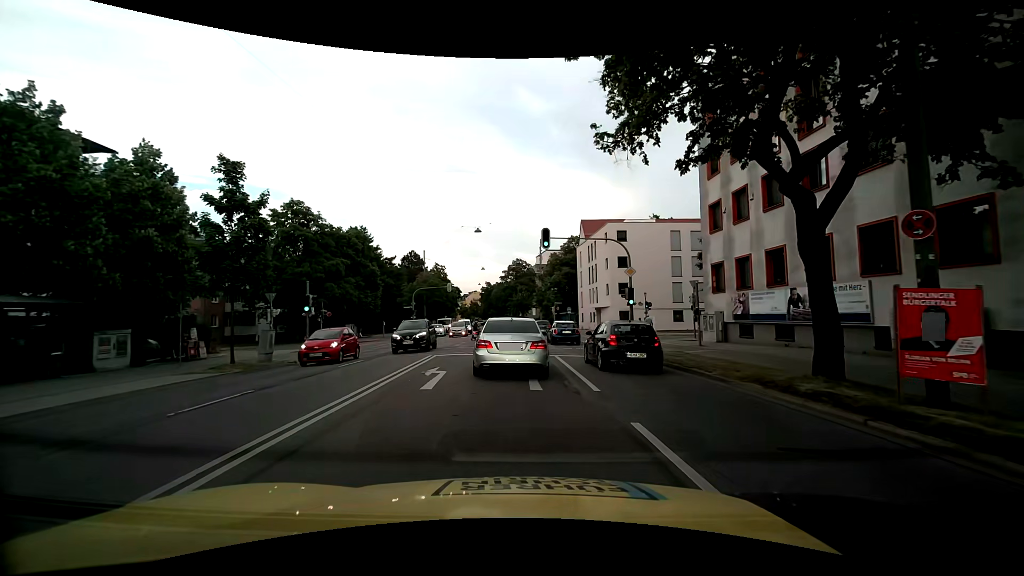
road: primary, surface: asphalt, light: Day
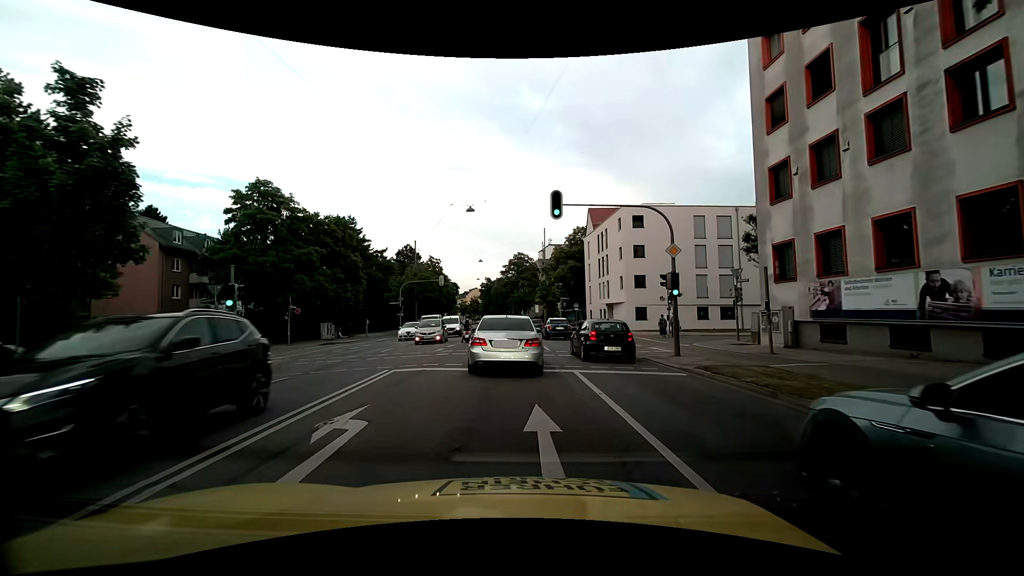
(0.0, +7.1) m; 0°
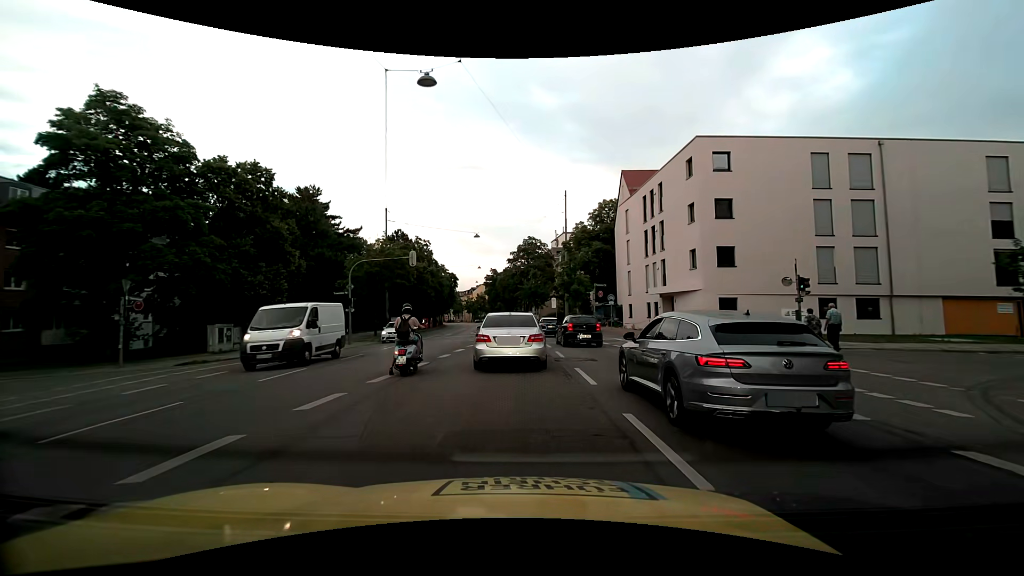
(-0.2, +18.2) m; -2°
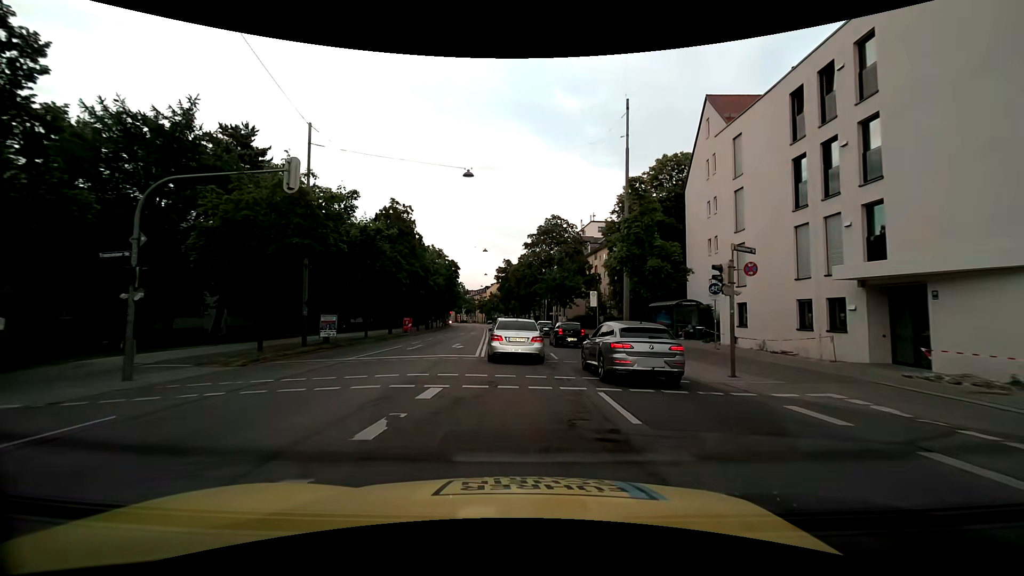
(-0.2, +20.5) m; -2°
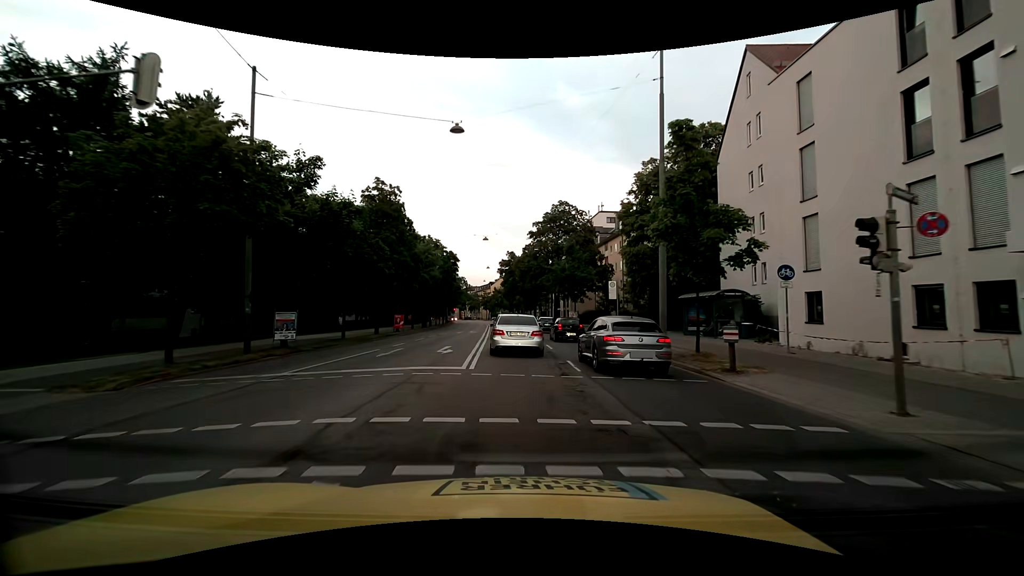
(0.0, +5.9) m; 0°
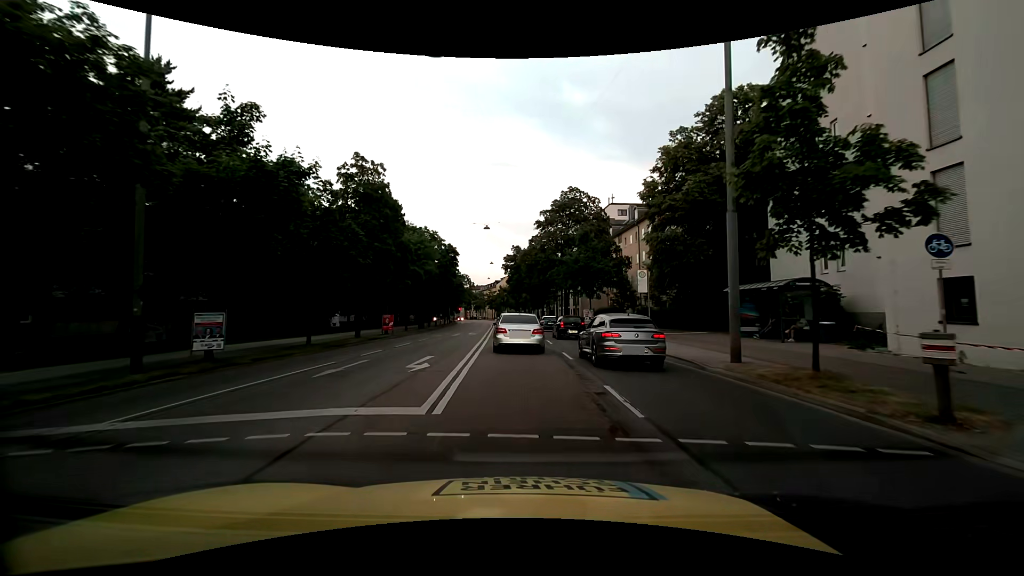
(-0.1, +6.1) m; -1°
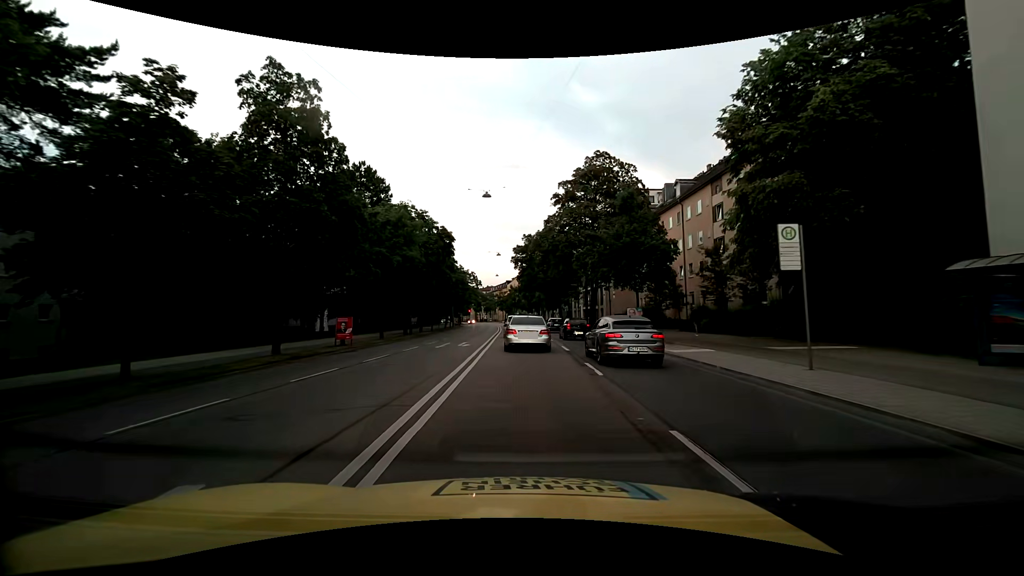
(-0.1, +12.6) m; -1°
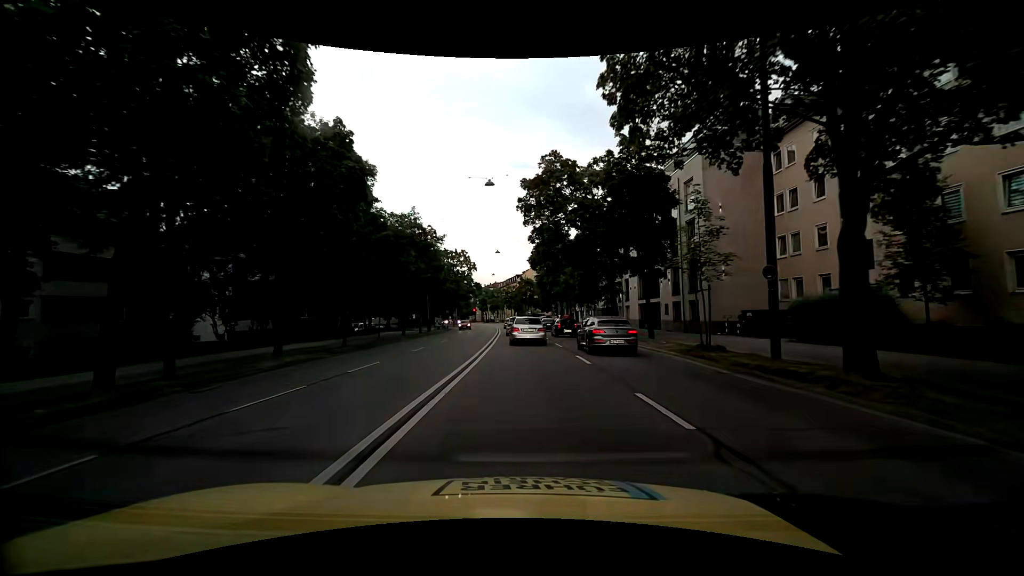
(-0.4, +33.2) m; -1°
(0, +10) (0, +20) (-1, +30) (-1, +40) (-1, +50) (-2, +60) (-2, +70) (-3, +80) (-3, +90) (-4, +100) m
